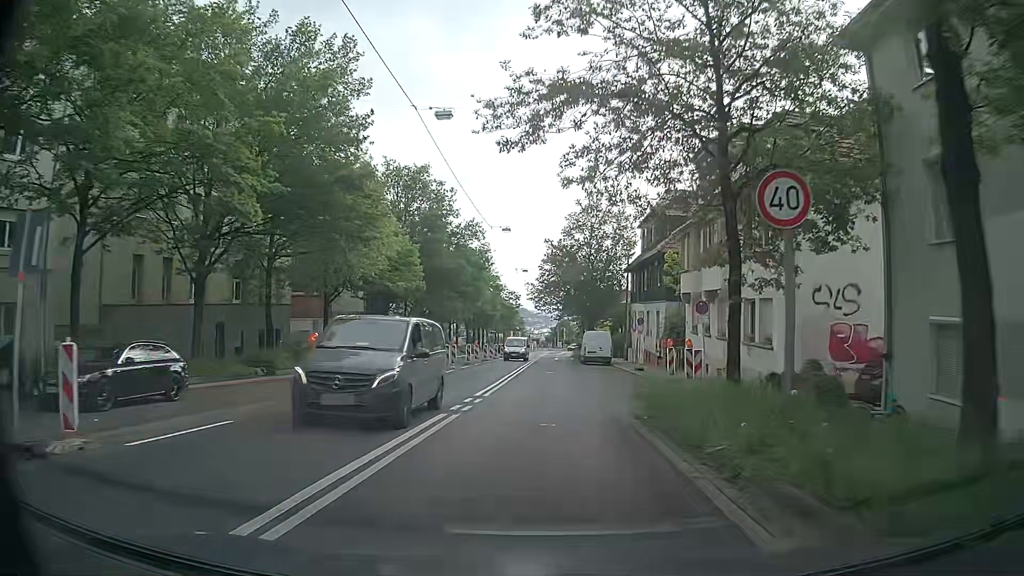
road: secondary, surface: asphalt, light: Day
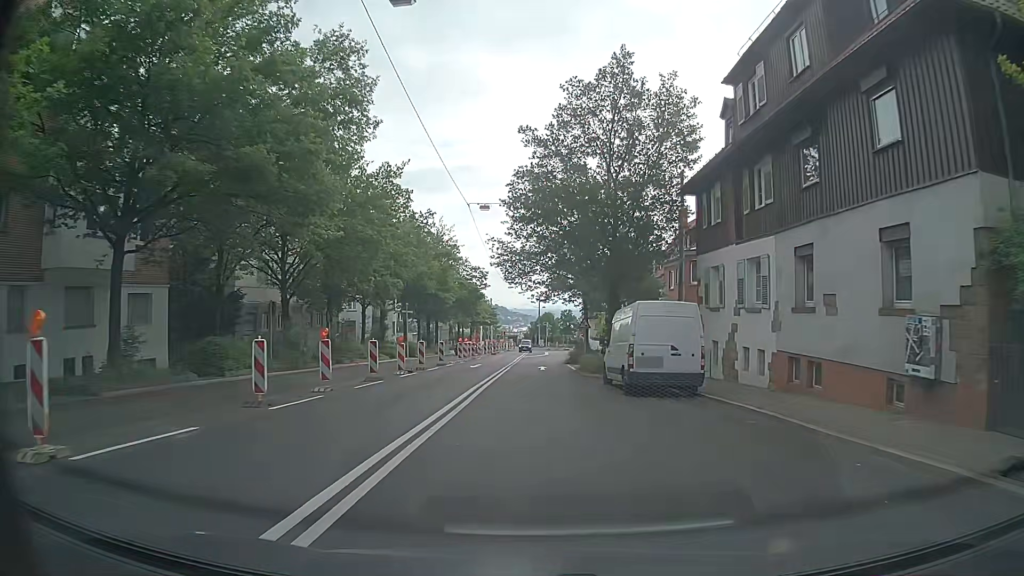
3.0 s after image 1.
(+0.8, +31.4) m; +2°
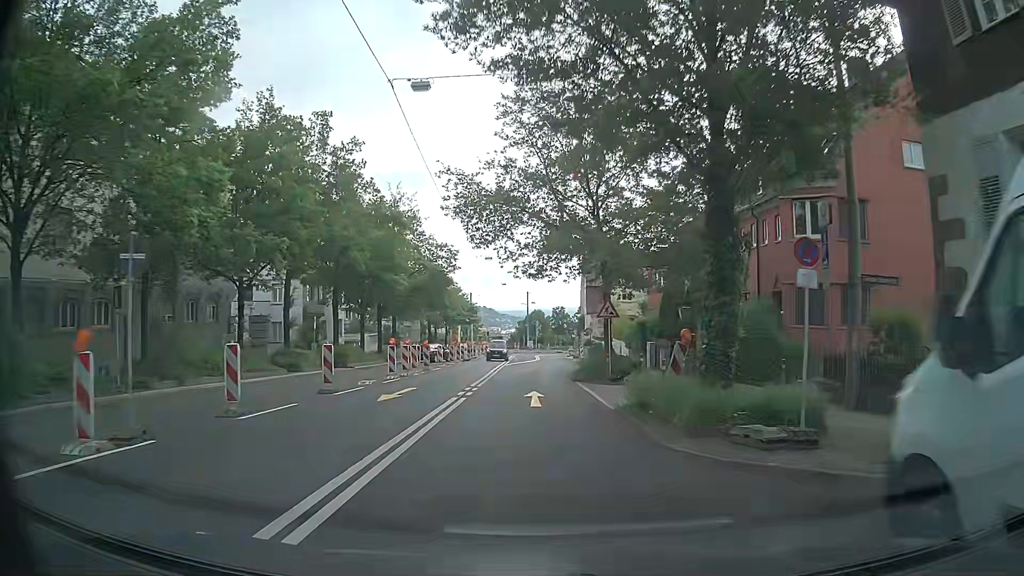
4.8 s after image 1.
(+0.2, +19.0) m; +1°
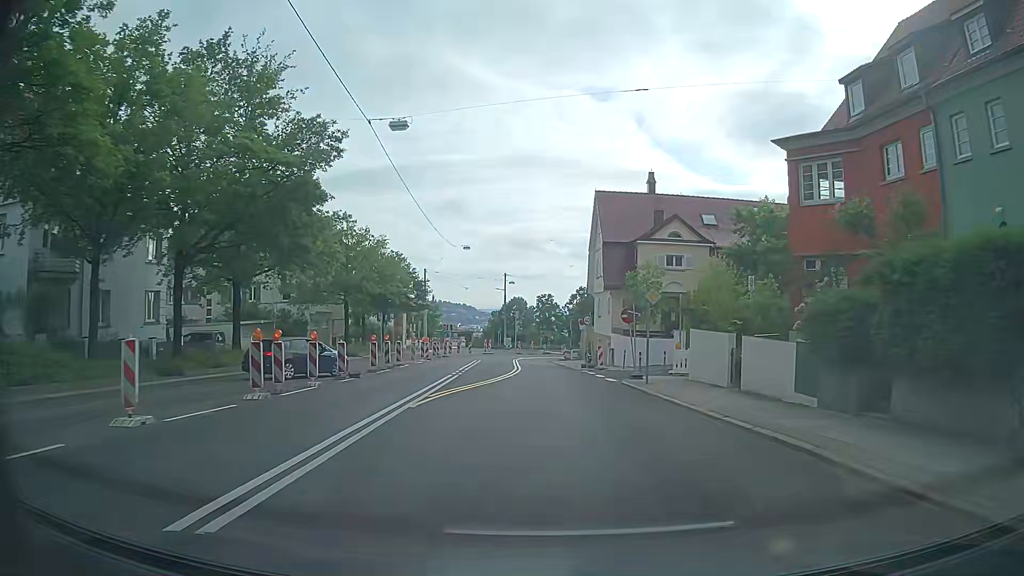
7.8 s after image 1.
(+0.2, +31.3) m; +2°
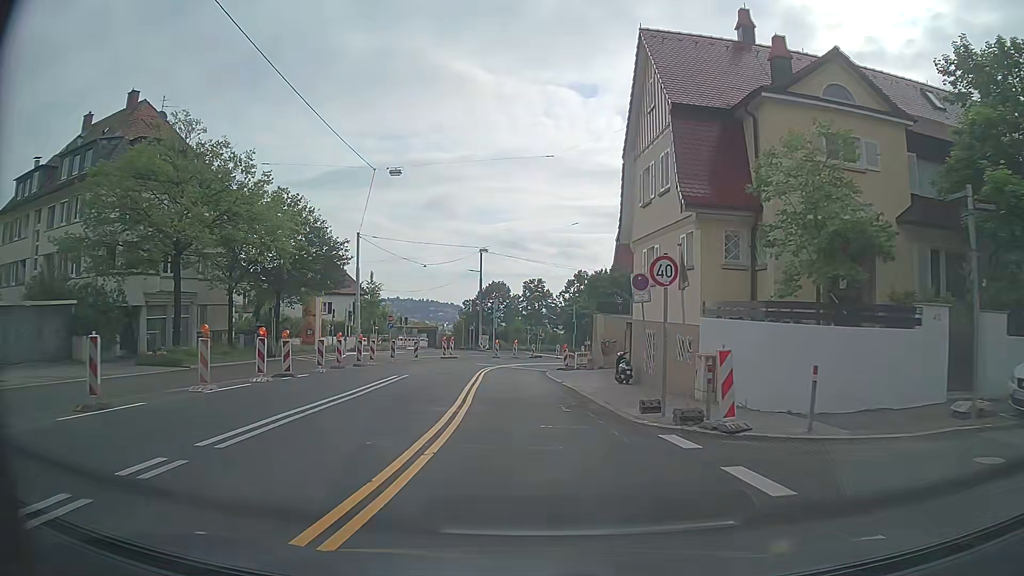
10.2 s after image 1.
(+0.5, +25.2) m; +1°
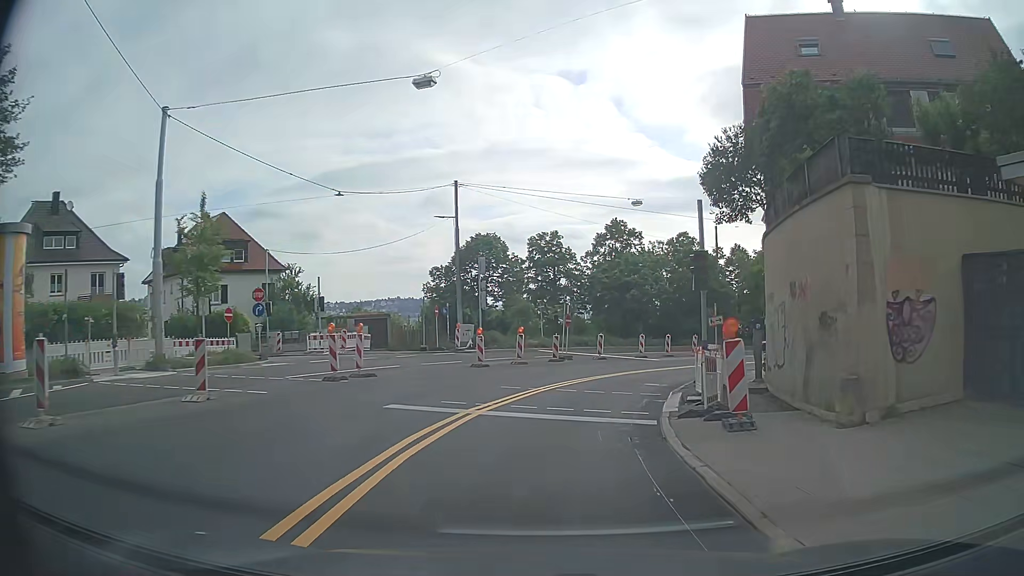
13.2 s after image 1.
(-0.7, +31.0) m; +1°
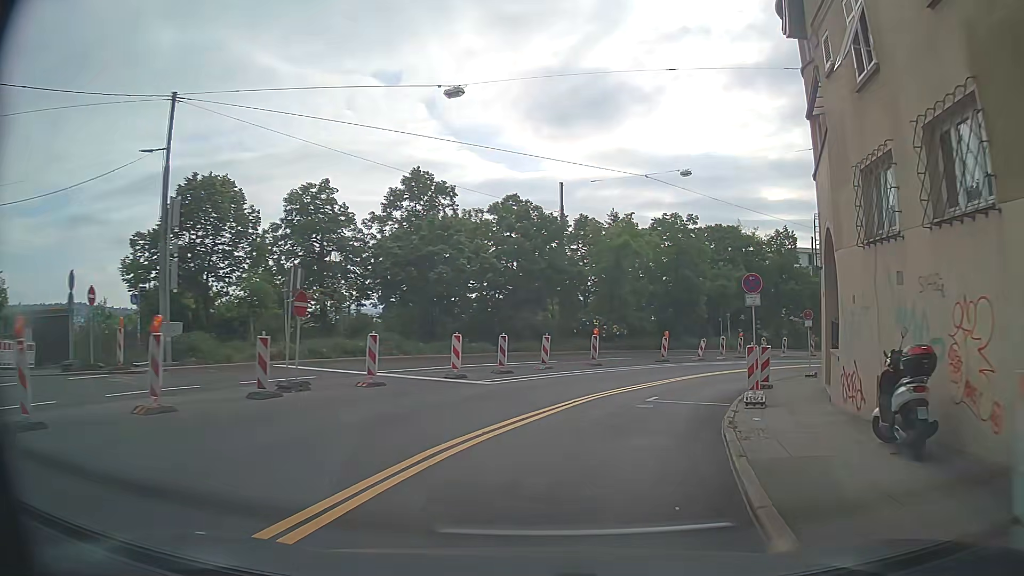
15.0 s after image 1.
(+1.8, +18.1) m; +16°
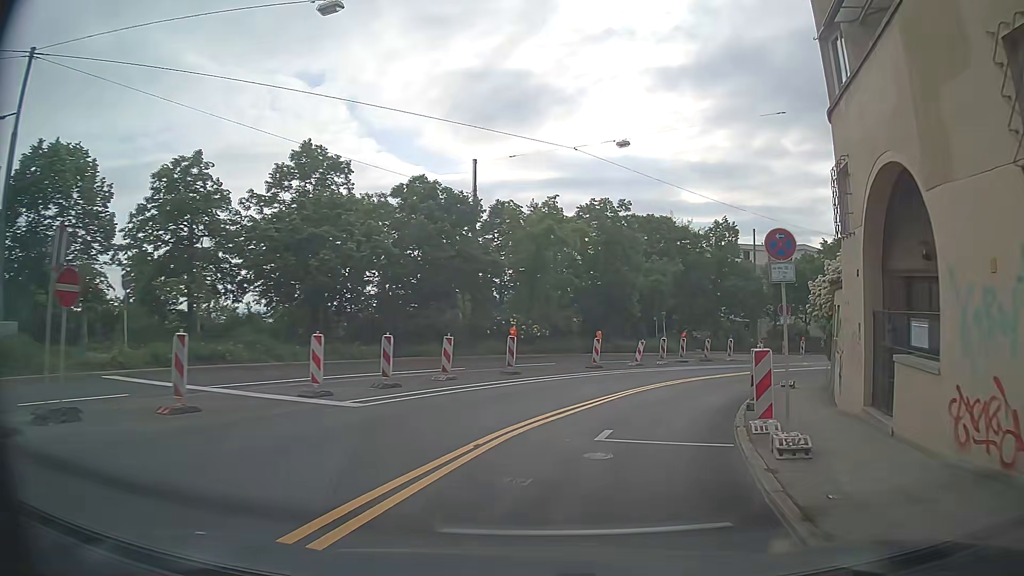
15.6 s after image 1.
(+0.2, +6.0) m; +6°
(+1, +10) (+4, +19) (+9, +28) (+16, +35) (+24, +42) (+31, +48) (+39, +55) (+47, +61) (+55, +67) (+63, +73) m
